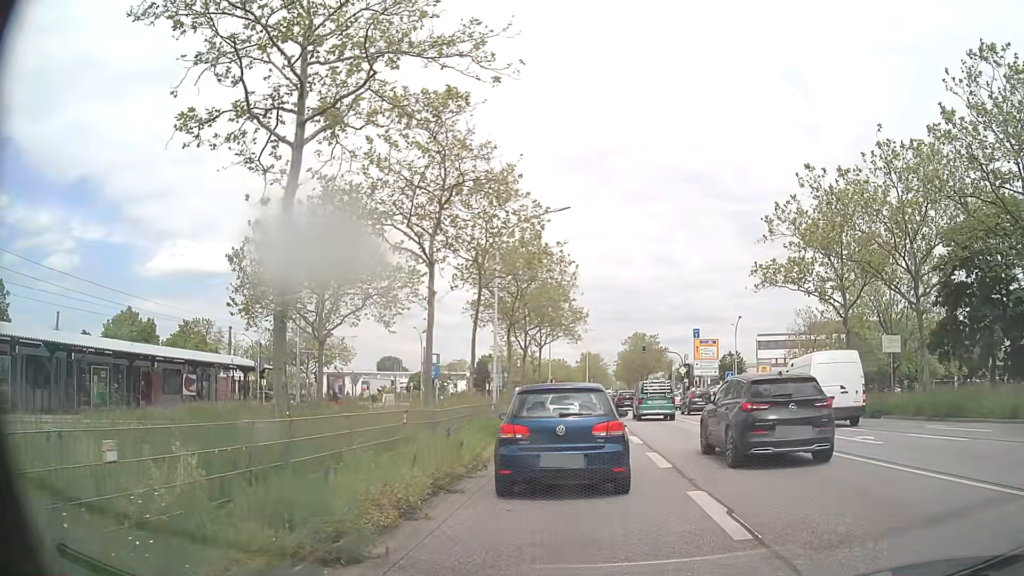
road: primary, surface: asphalt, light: Day
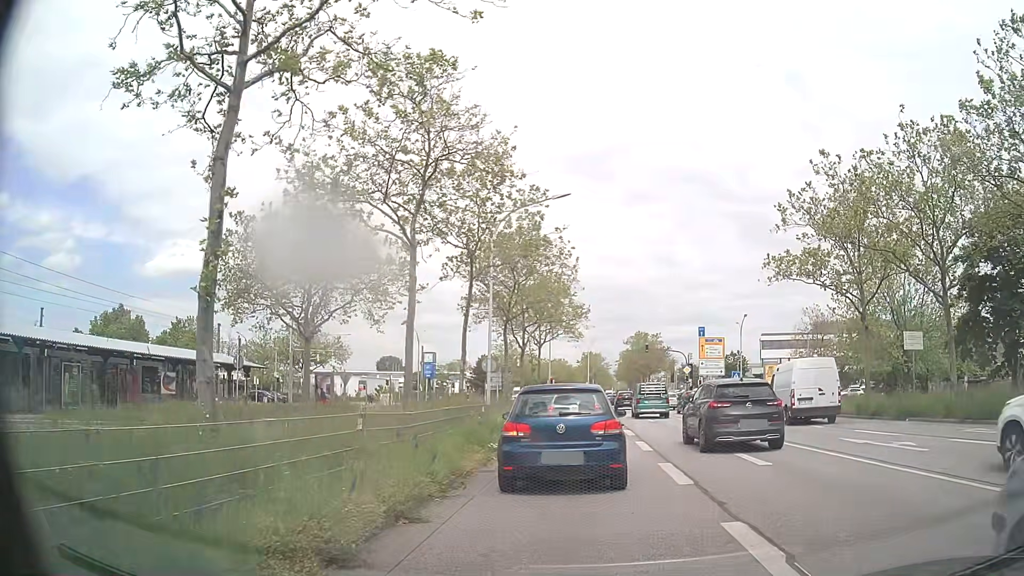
(0.0, +2.3) m; -1°
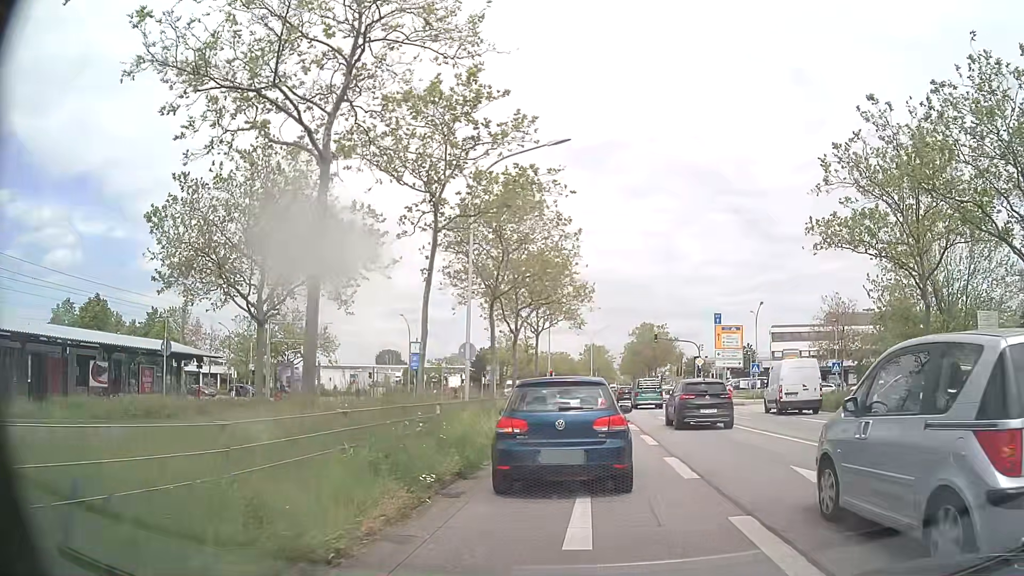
(0.0, +6.1) m; 0°
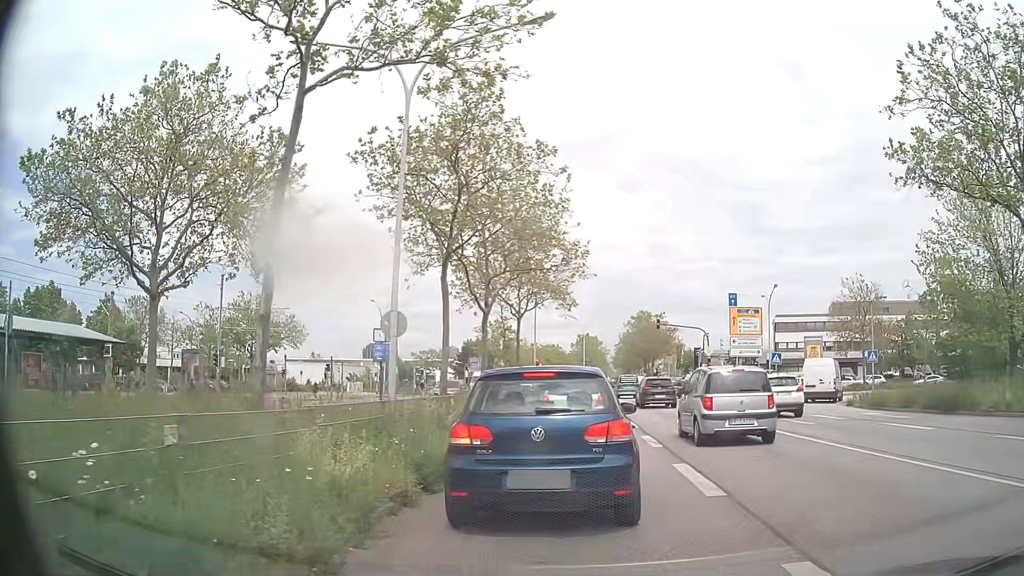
(+0.1, +7.9) m; +2°
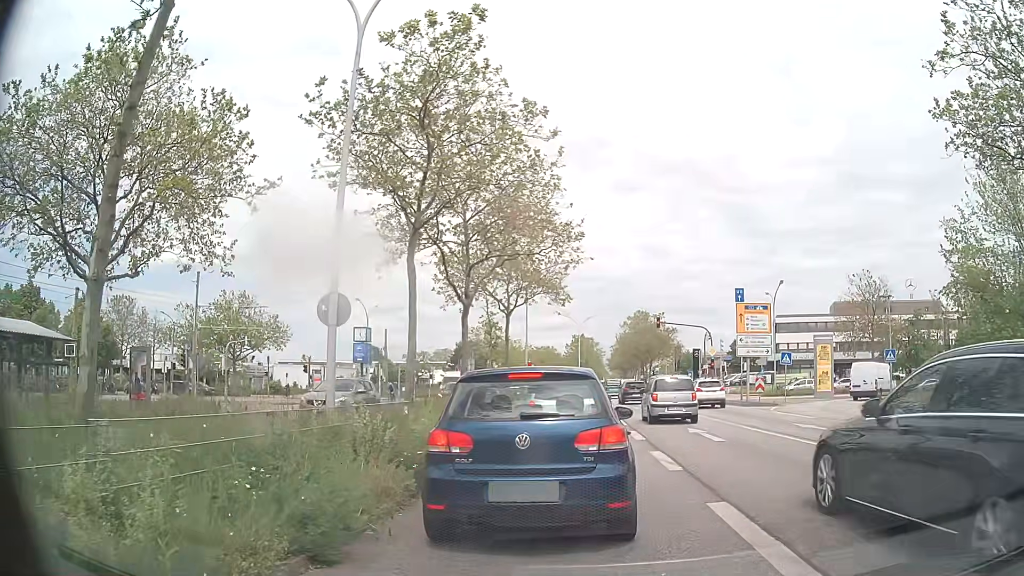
(0.0, +3.2) m; -1°
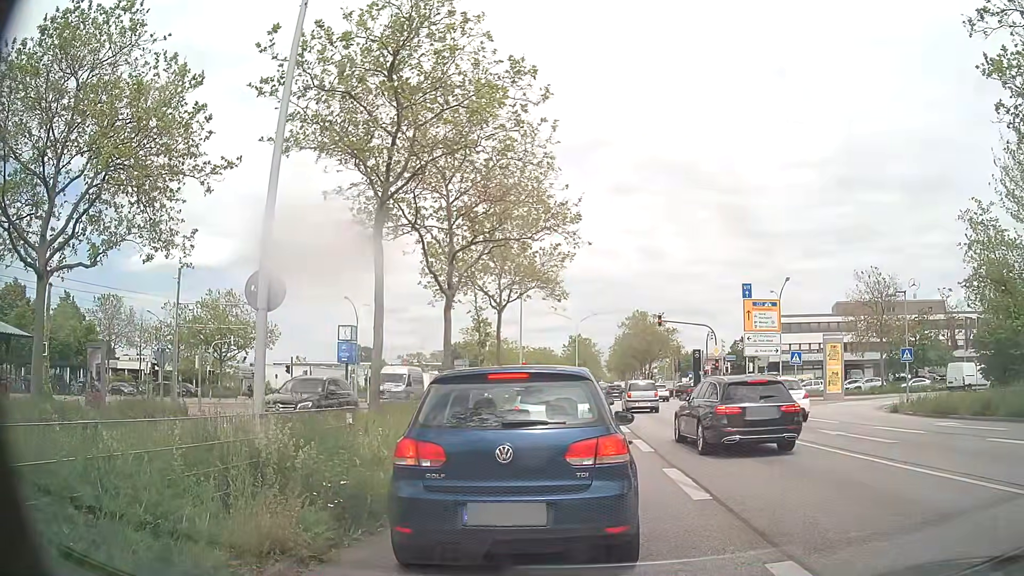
(0.0, +2.4) m; -1°
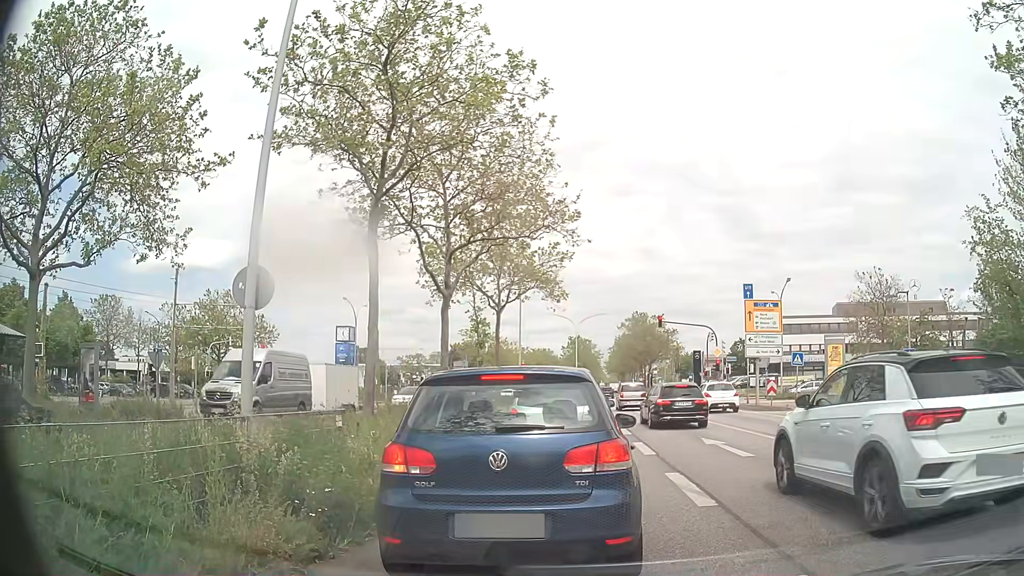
(0.0, +0.4) m; 0°
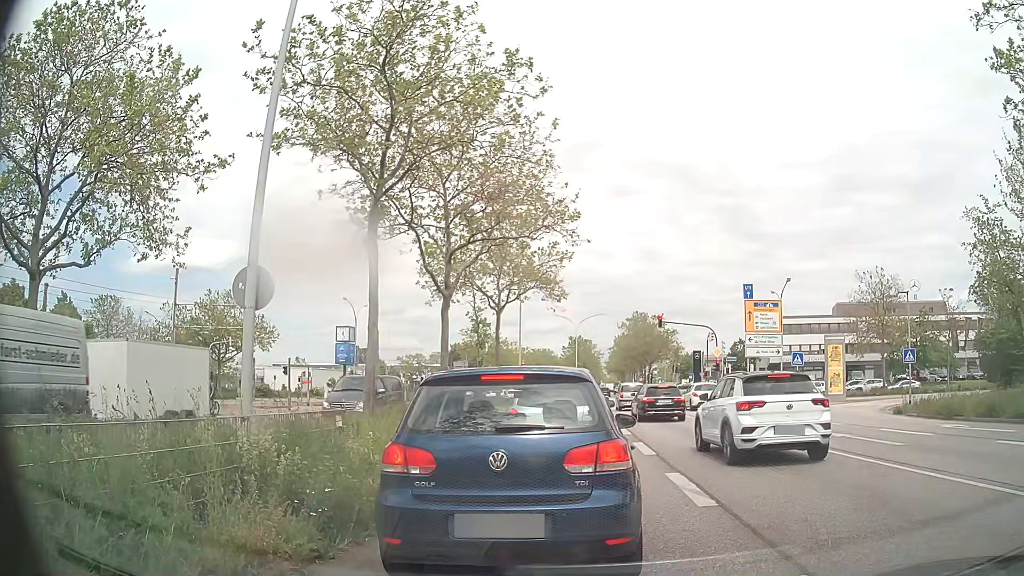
(0.0, 0.0) m; 0°
